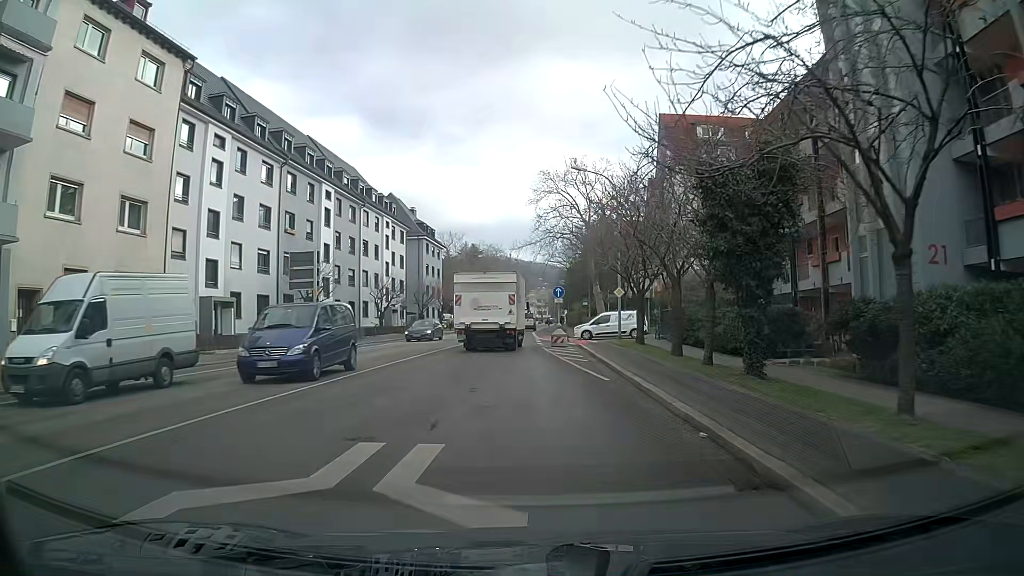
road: secondary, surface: asphalt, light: Day
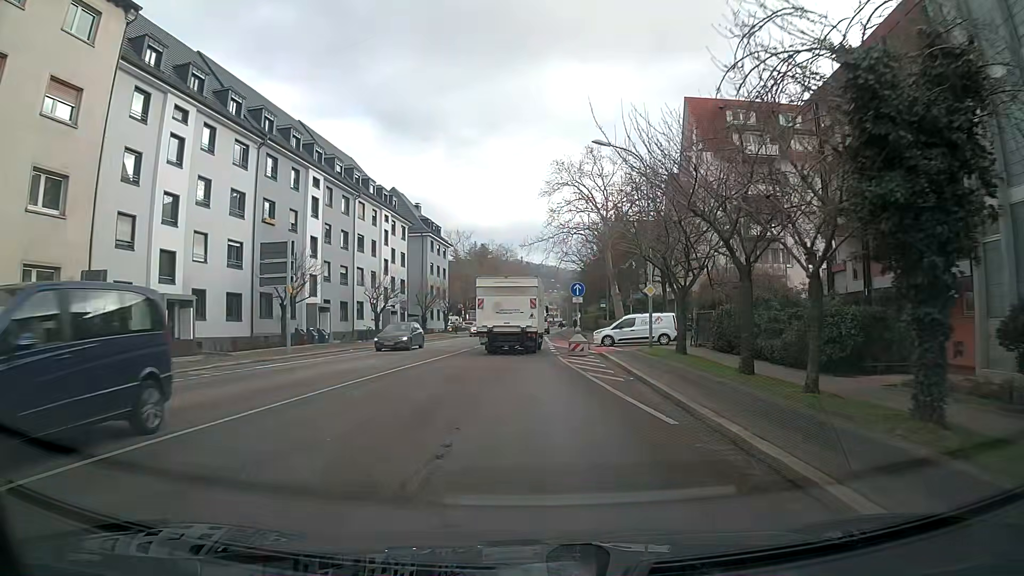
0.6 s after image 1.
(0.0, +6.0) m; 0°
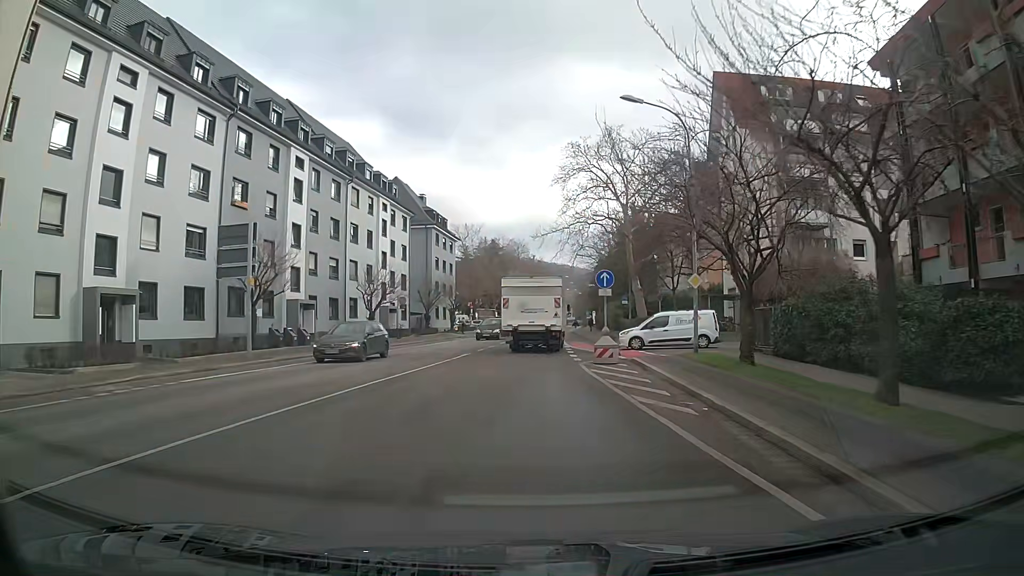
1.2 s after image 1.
(-0.2, +6.0) m; -3°
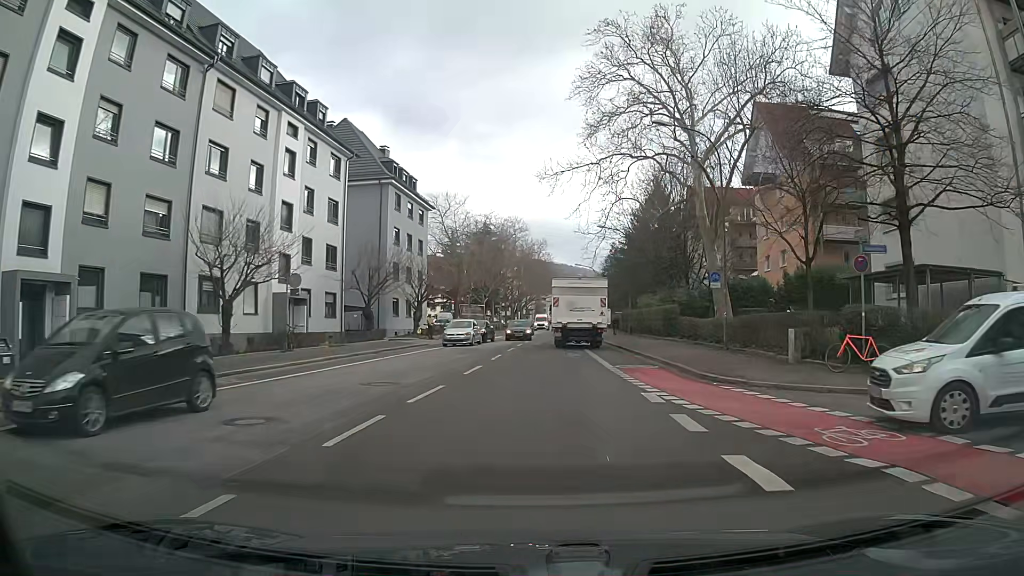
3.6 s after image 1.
(-0.4, +24.3) m; 0°
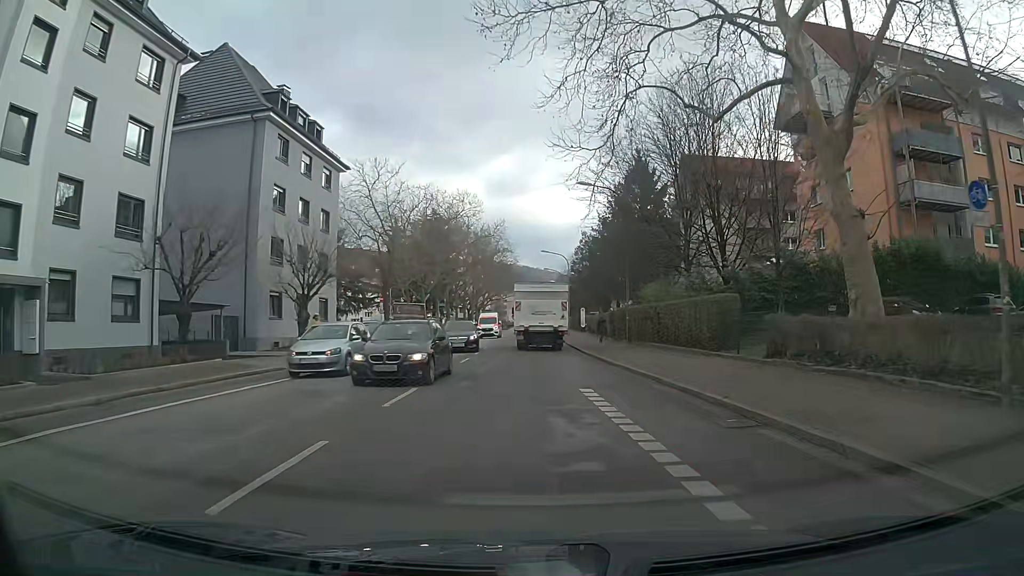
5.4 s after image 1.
(+0.5, +18.6) m; +3°
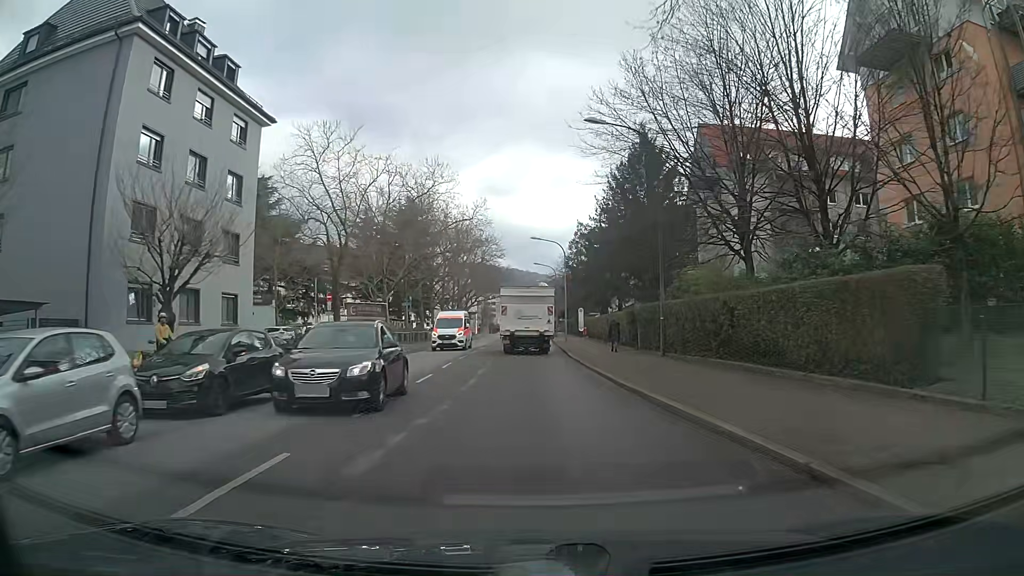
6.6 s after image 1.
(+0.1, +12.6) m; 0°
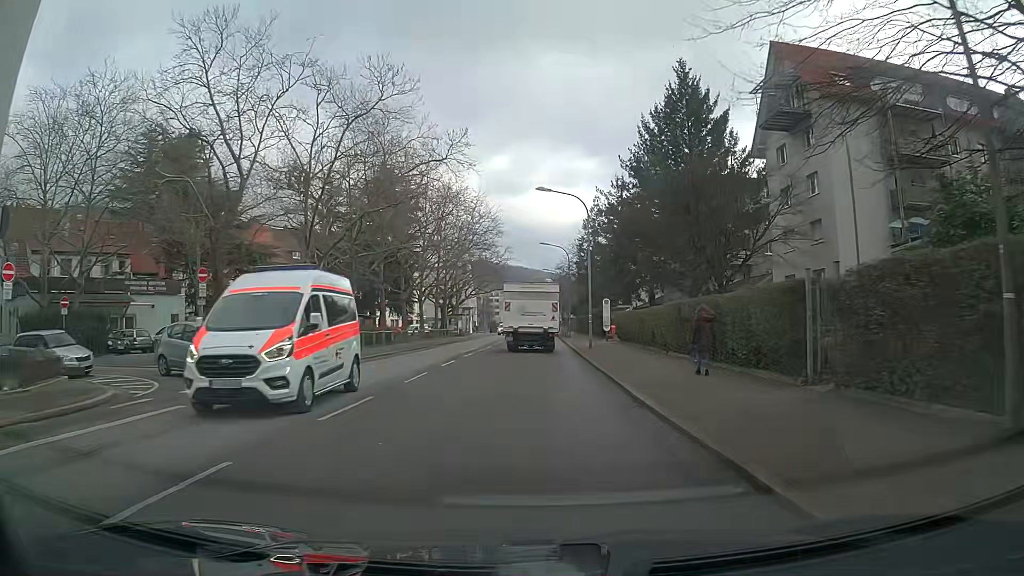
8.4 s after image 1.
(+0.2, +19.2) m; 0°
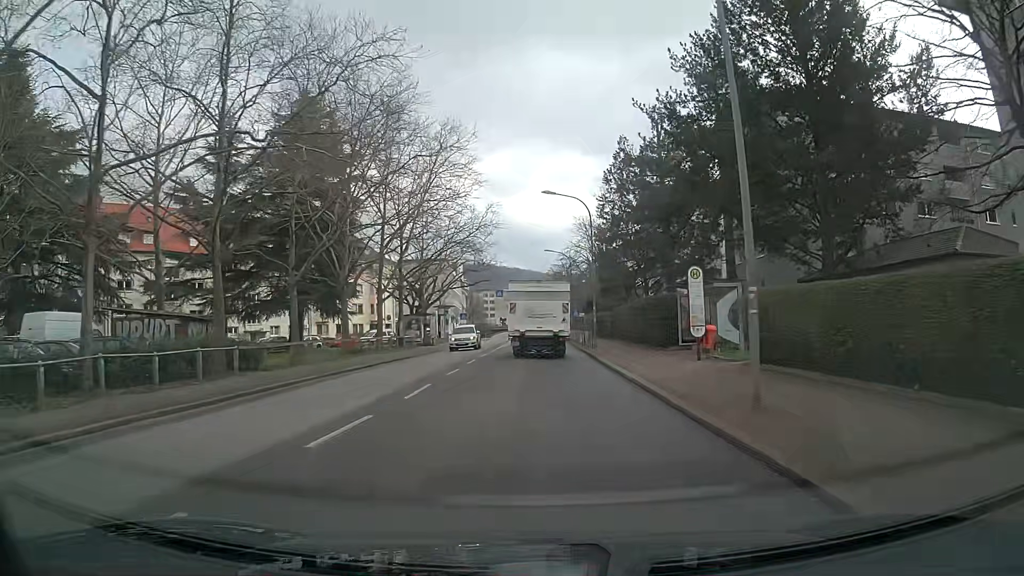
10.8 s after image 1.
(-0.2, +26.0) m; +1°
(0, +10) (0, +20) (0, +30) (0, +40) (0, +50) (+1, +60) (+1, +70) (+1, +80) (+1, +90) (+1, +100) m
